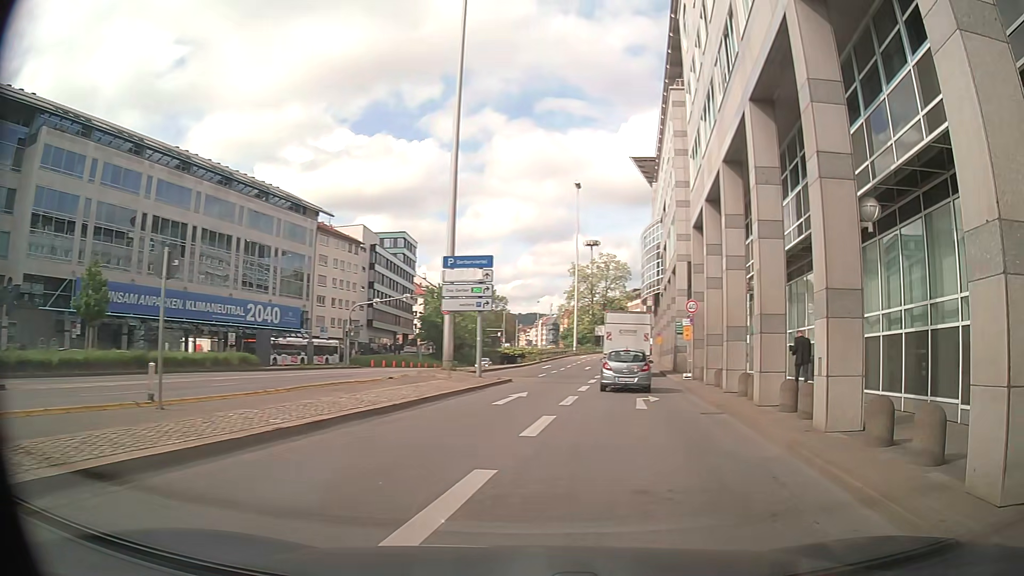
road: primary_link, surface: asphalt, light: Day
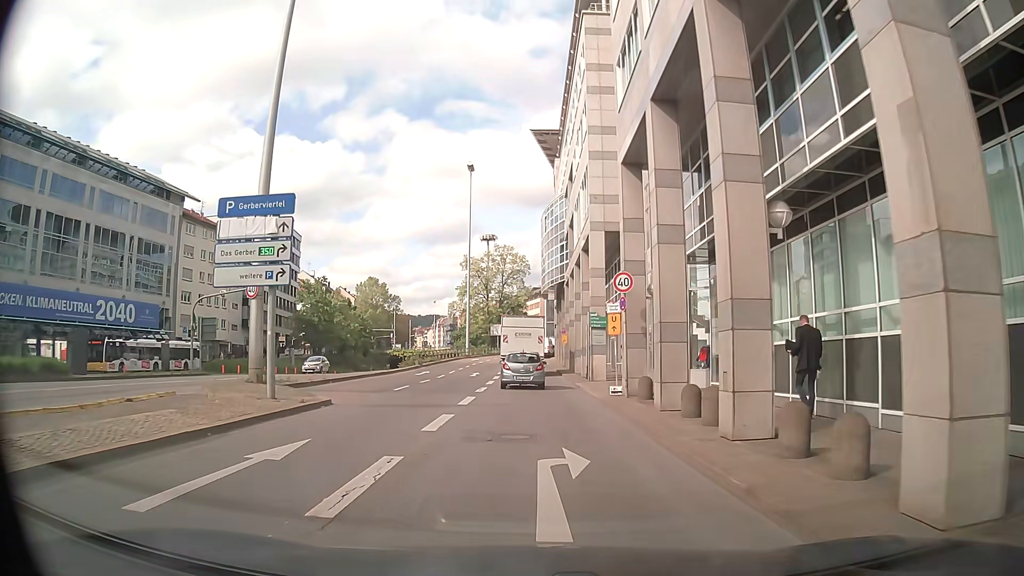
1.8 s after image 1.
(+2.1, +11.3) m; +10°
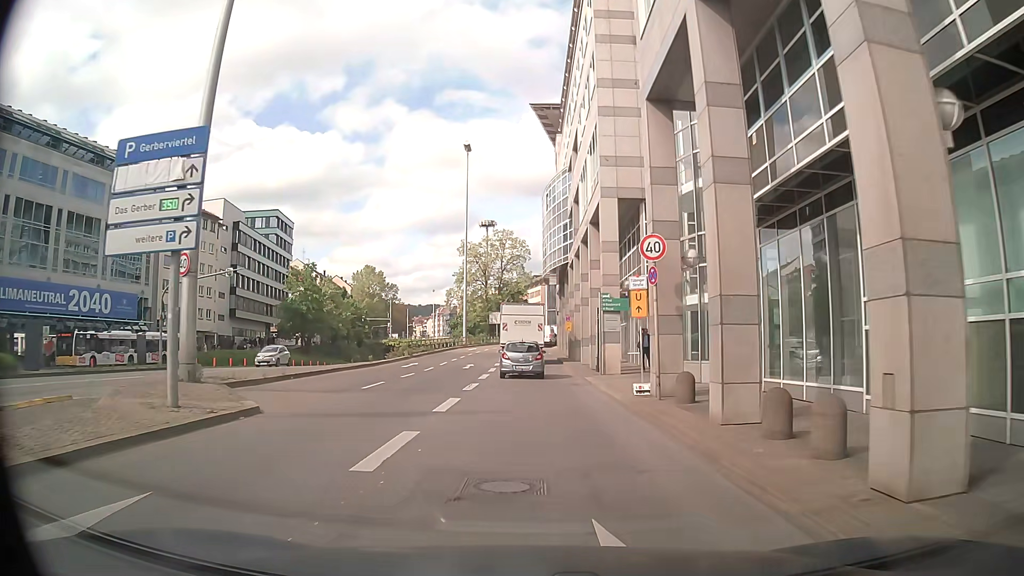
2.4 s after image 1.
(+0.1, +4.8) m; +1°
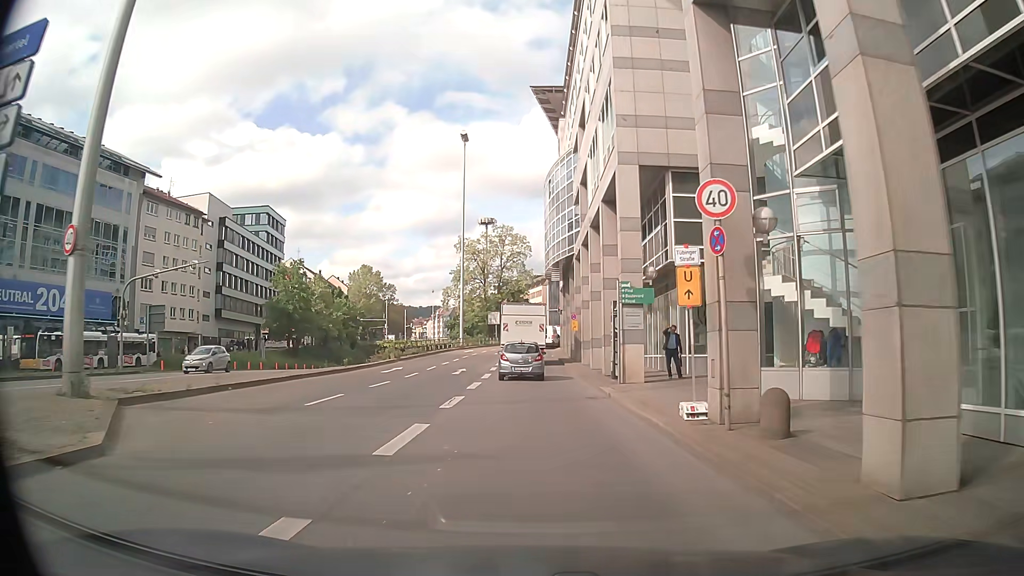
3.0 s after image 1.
(0.0, +5.2) m; 0°
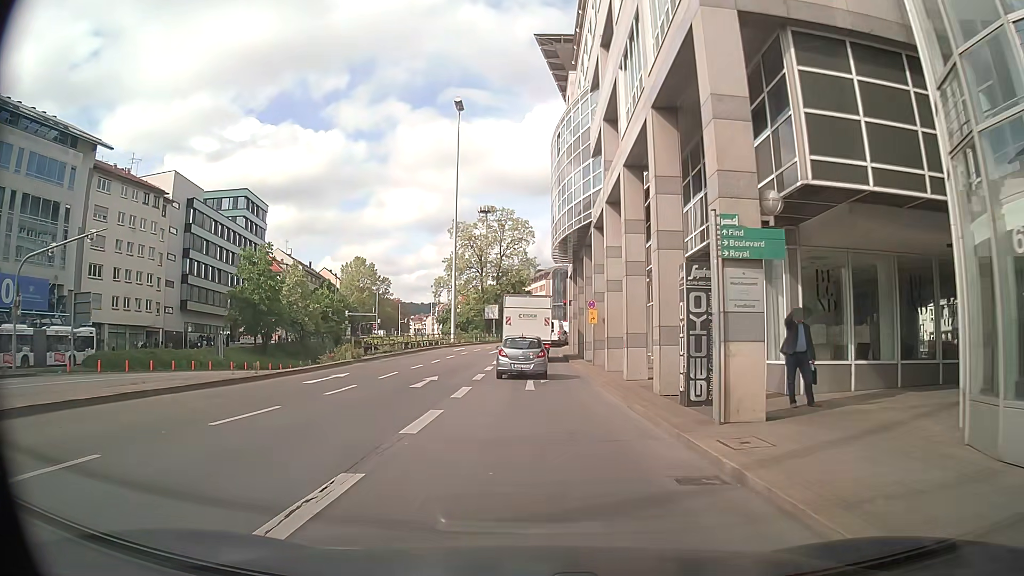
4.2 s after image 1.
(-0.1, +10.6) m; -2°
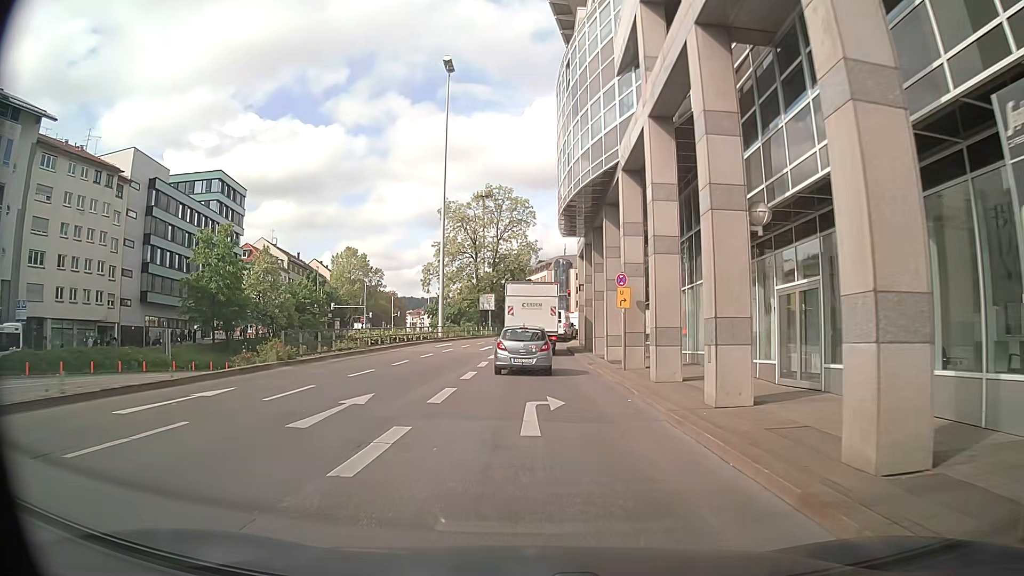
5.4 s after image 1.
(+0.2, +9.6) m; +1°
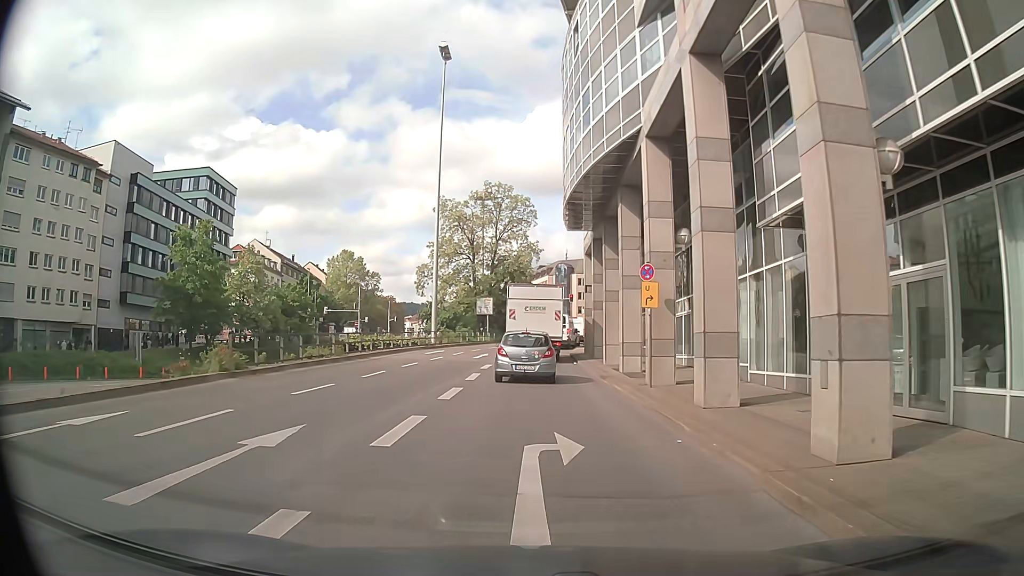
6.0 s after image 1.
(0.0, +4.4) m; -2°
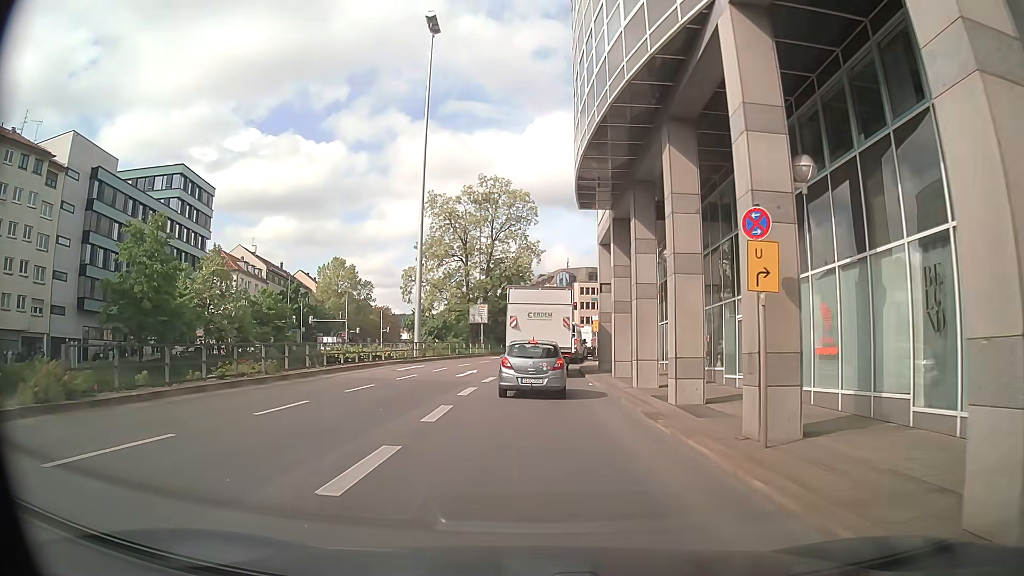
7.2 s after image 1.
(+0.3, +7.9) m; +1°
